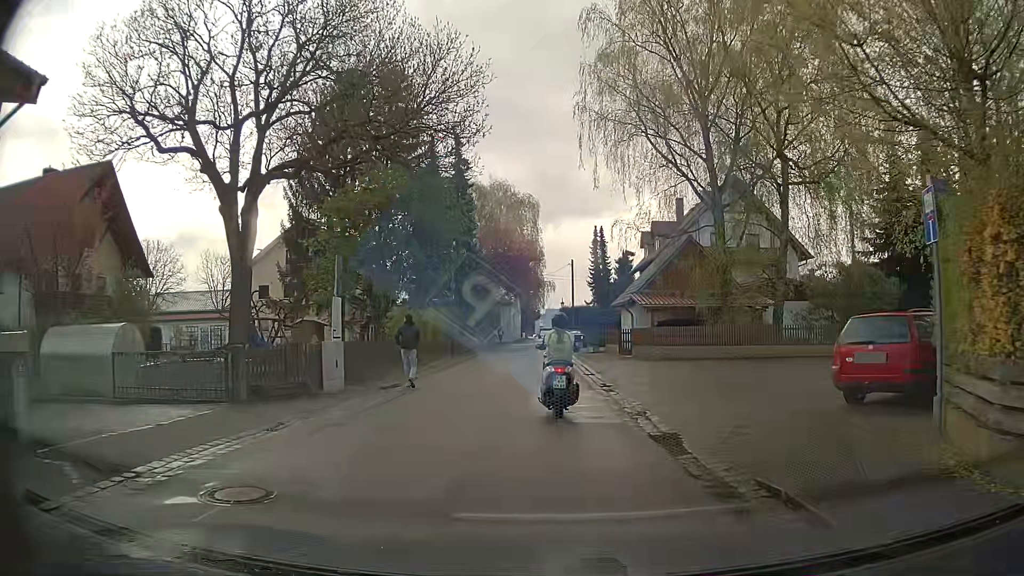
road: residential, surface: asphalt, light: Day
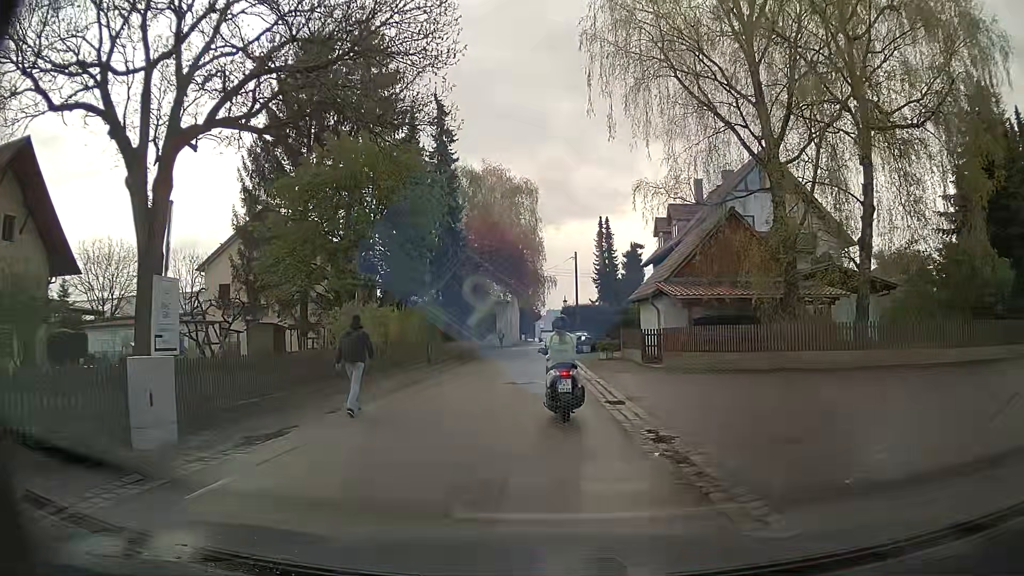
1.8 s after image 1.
(-0.1, +8.0) m; -1°
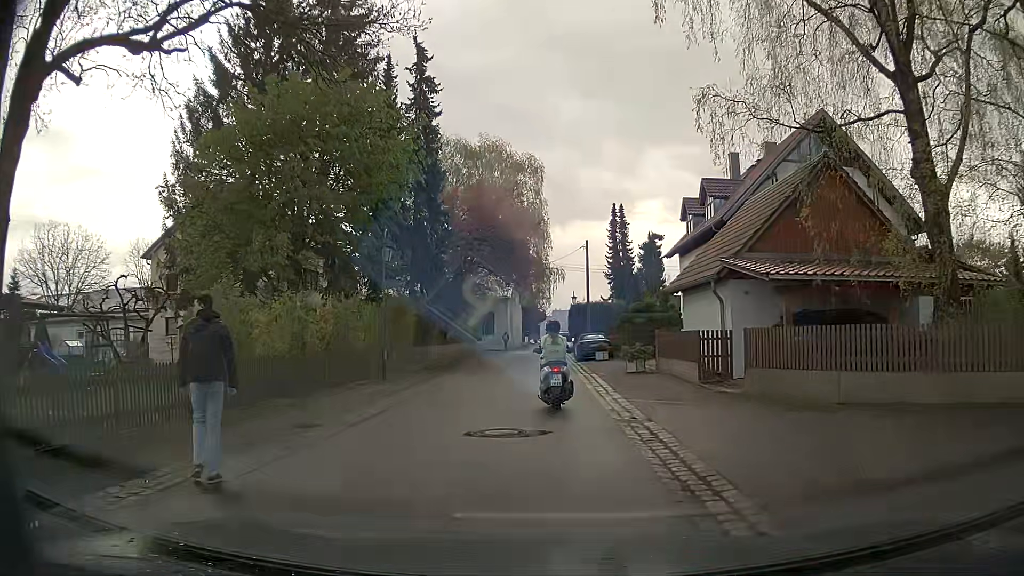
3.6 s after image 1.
(+0.1, +9.2) m; +1°
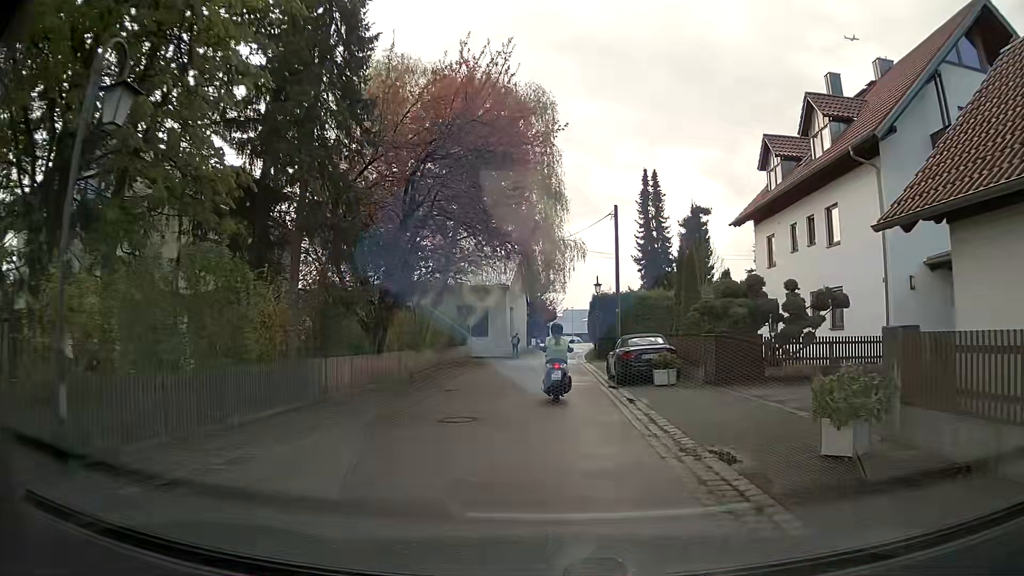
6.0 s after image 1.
(-0.4, +15.7) m; -2°
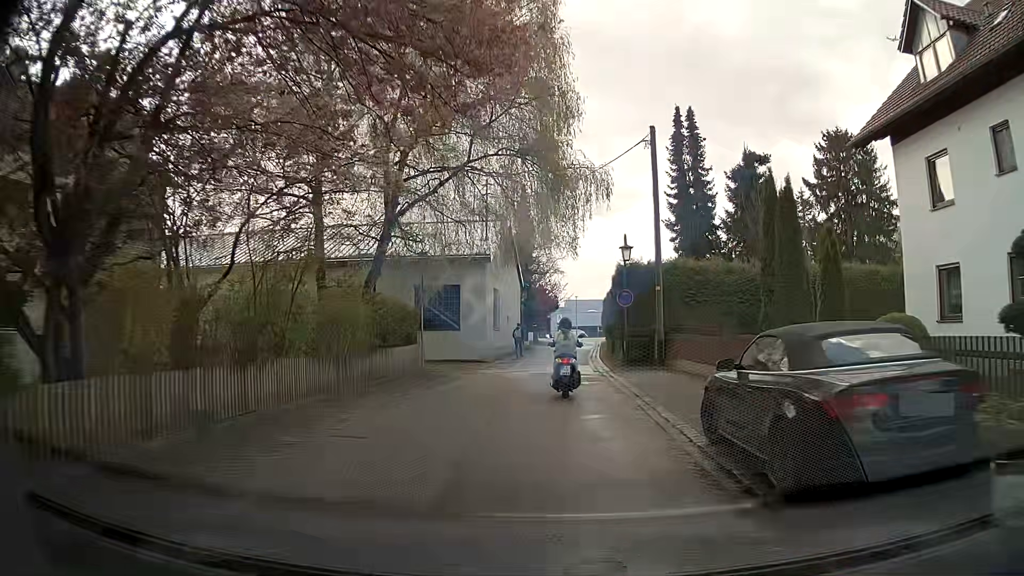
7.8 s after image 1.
(+0.1, +14.2) m; 0°
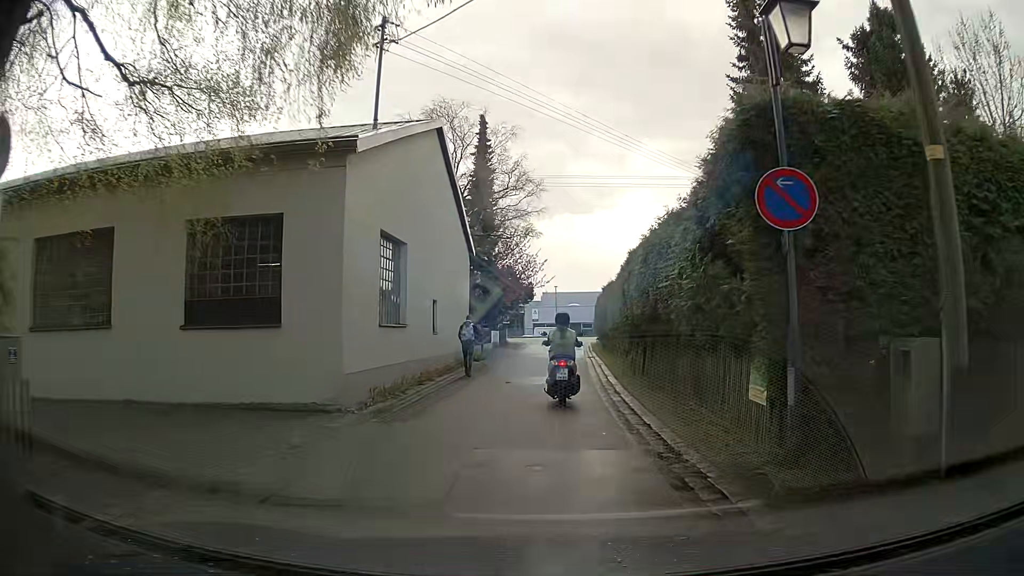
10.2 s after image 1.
(+0.4, +18.5) m; +2°
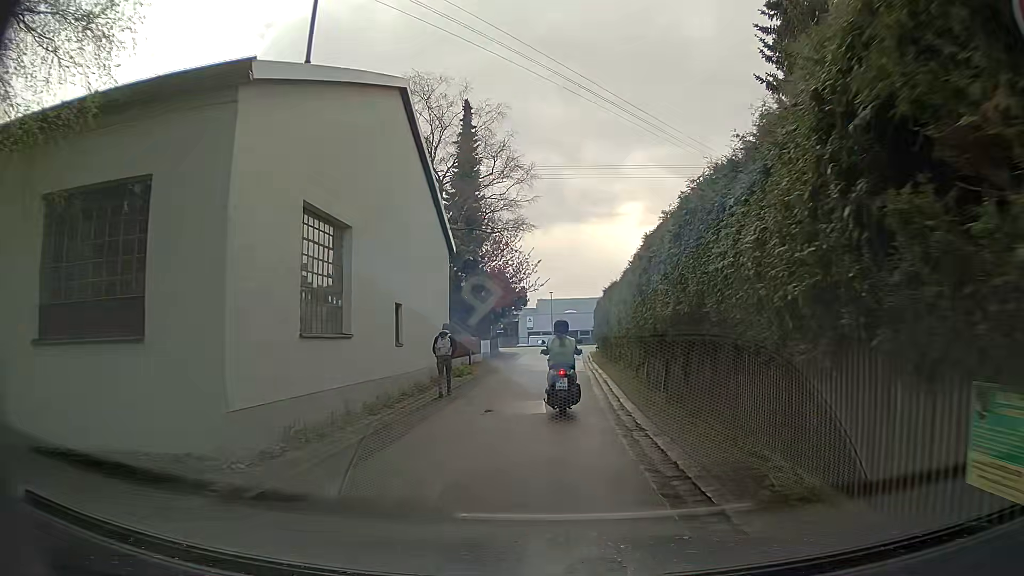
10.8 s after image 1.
(+0.1, +4.2) m; +1°
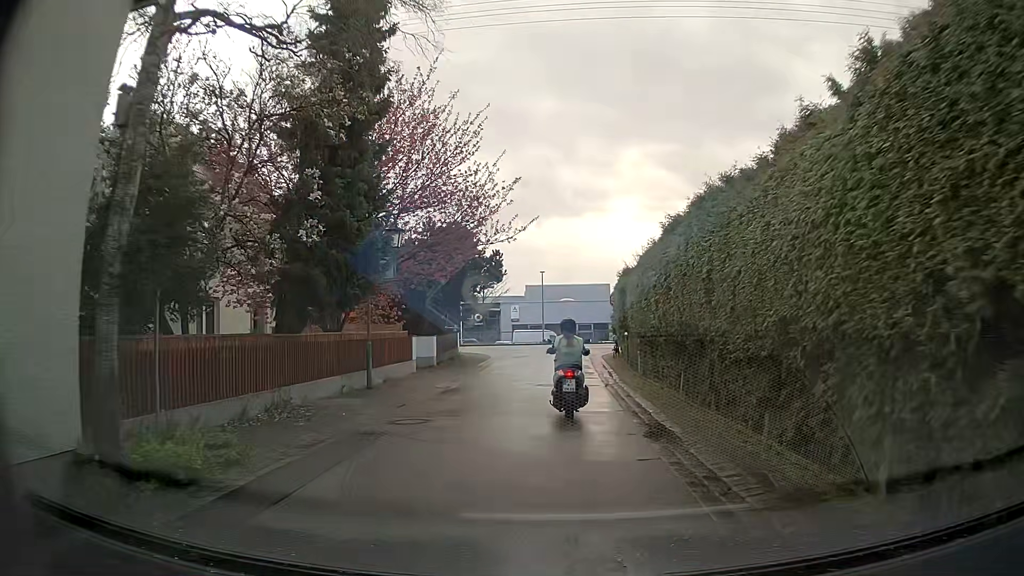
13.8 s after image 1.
(0.0, +19.3) m; +1°
